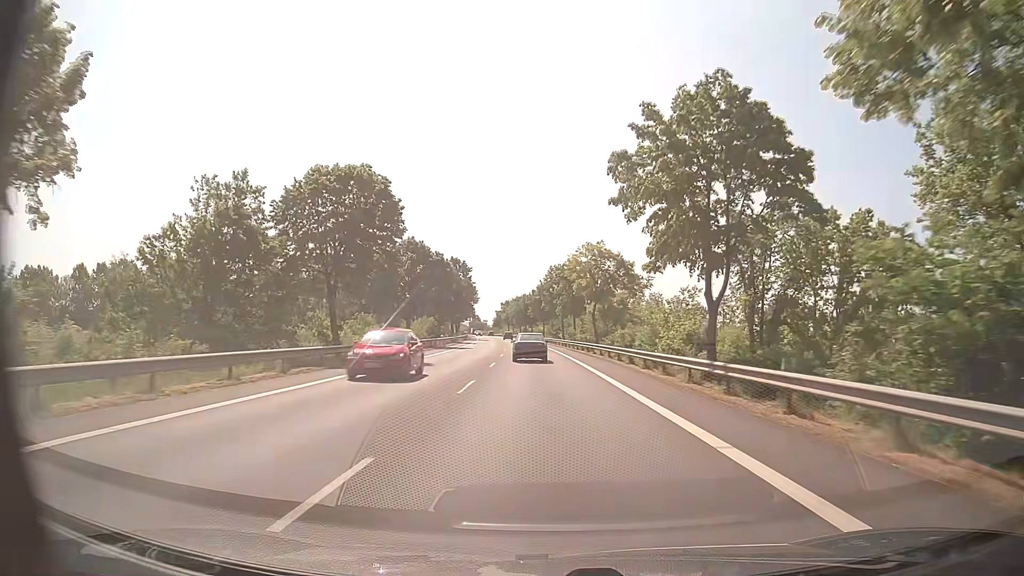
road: primary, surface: asphalt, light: Day
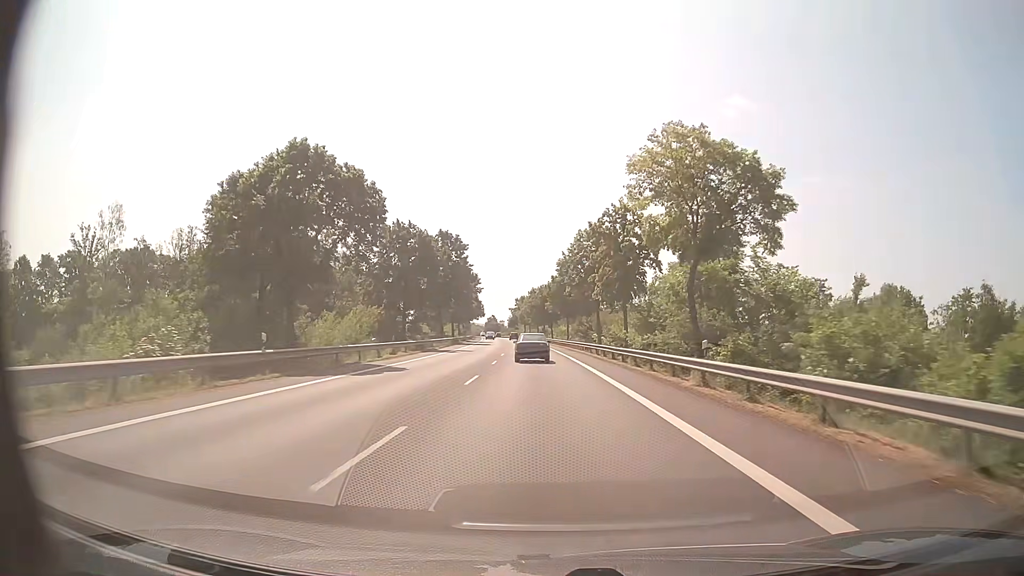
(-0.5, +33.9) m; -2°
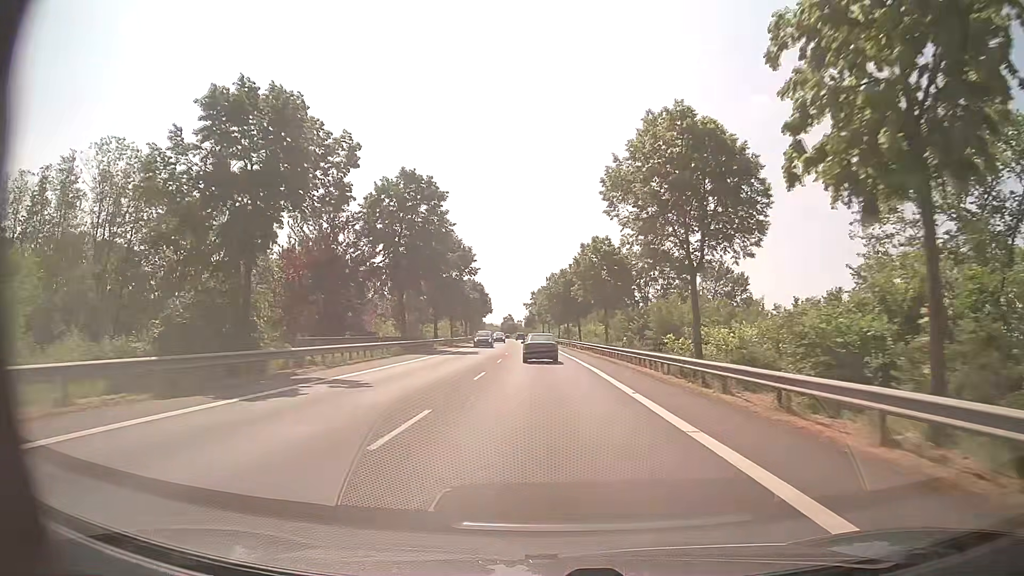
(-0.6, +34.1) m; -2°
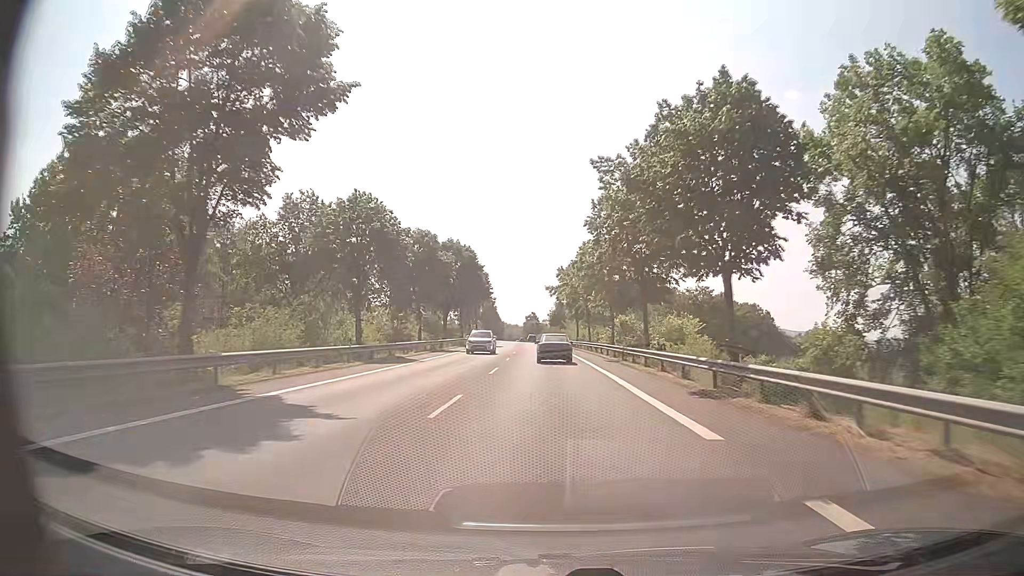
(-1.2, +57.2) m; -2°
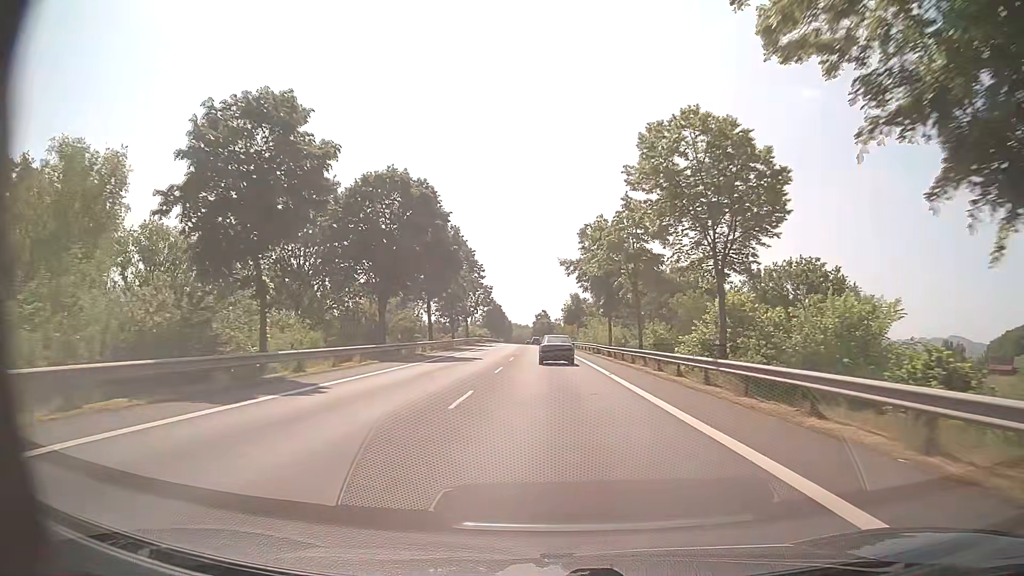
(-0.3, +34.7) m; -1°
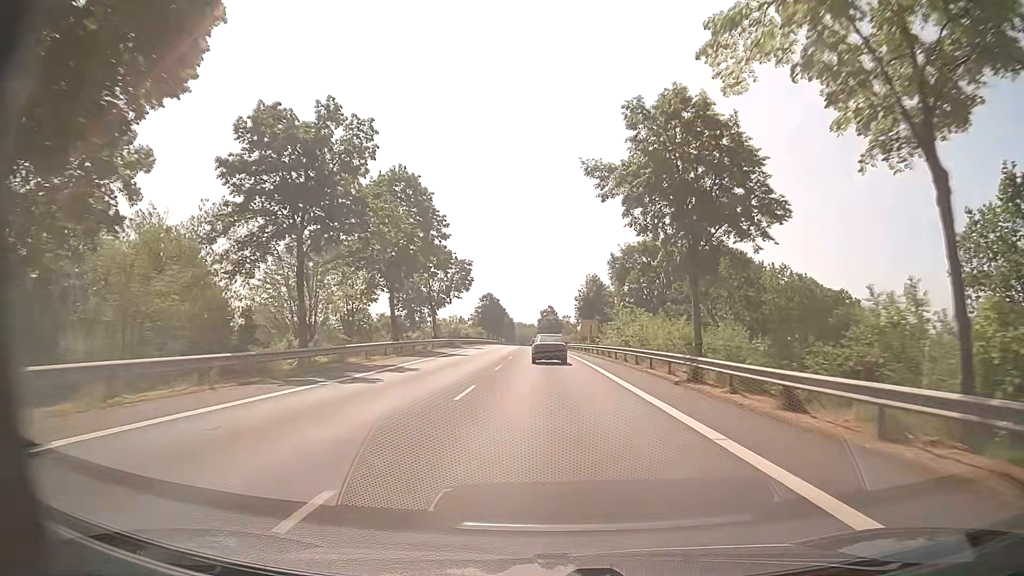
(-0.1, +34.9) m; 0°
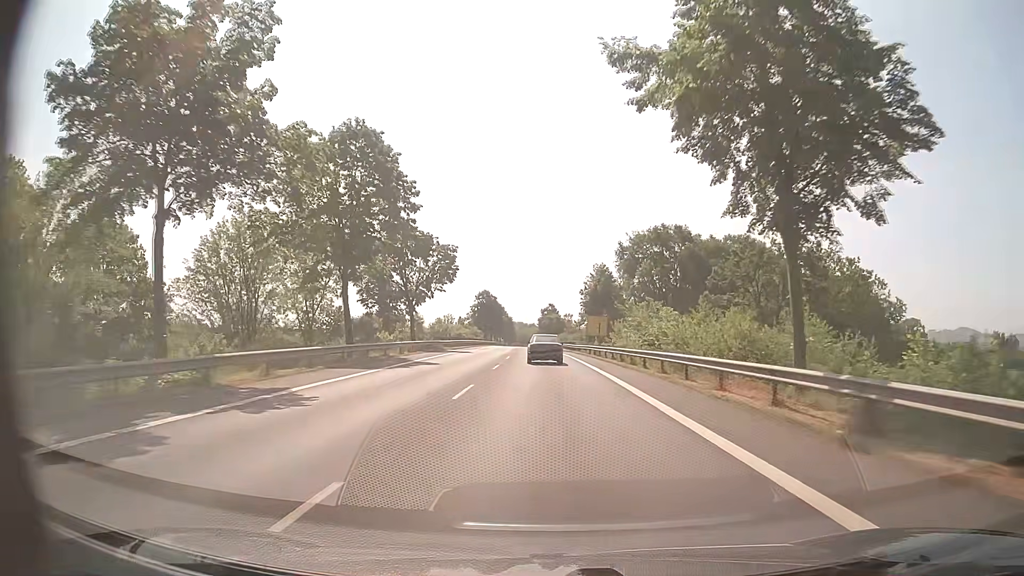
(0.0, +11.7) m; 0°
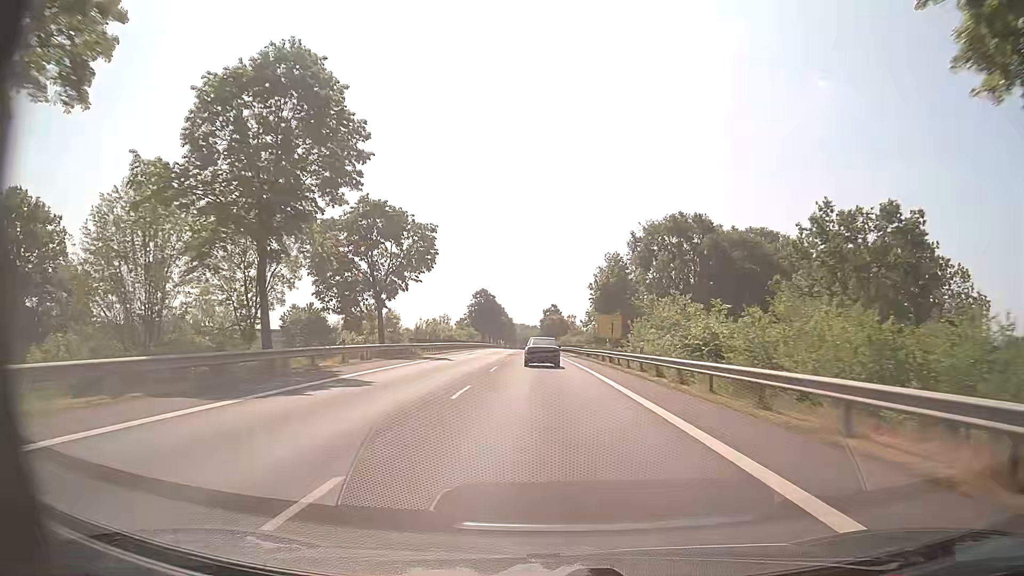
(-0.1, +11.7) m; 0°
(0, +10) (0, +20) (0, +30) (0, +40) (0, +50) (0, +60) (-1, +70) (-1, +80) (-1, +90) (-1, +100) m
